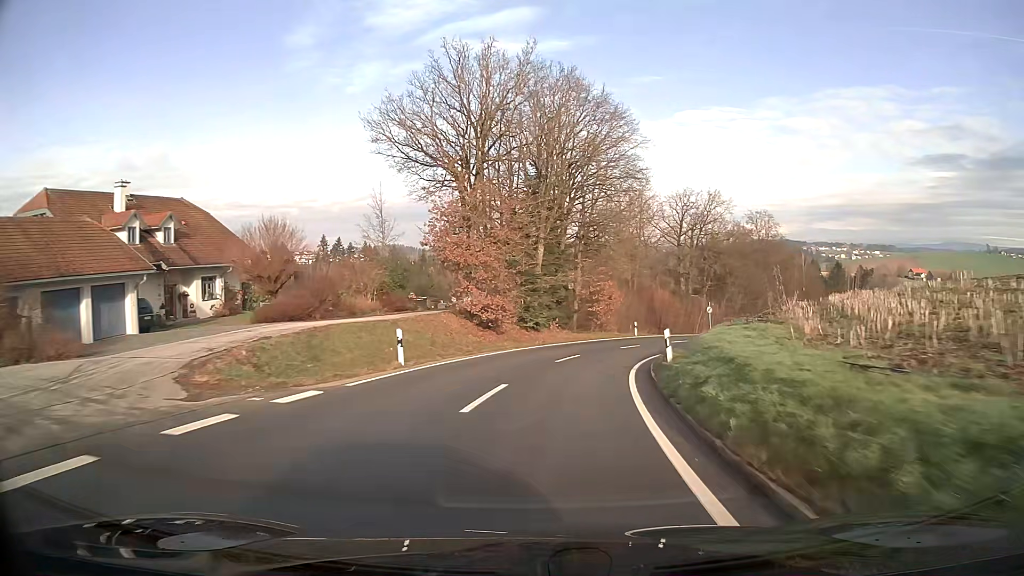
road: tertiary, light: Day
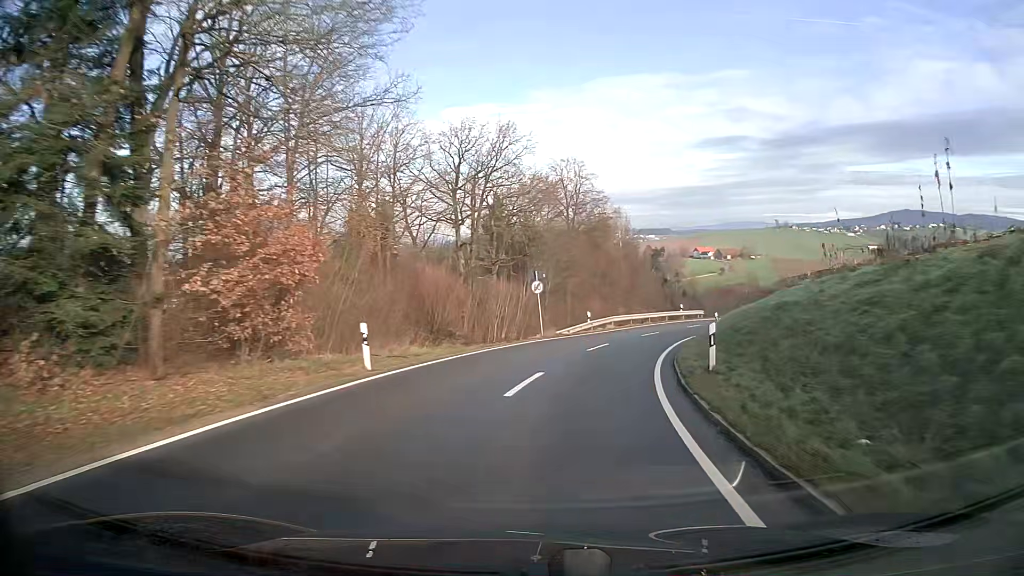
(+5.6, +33.3) m; +20°
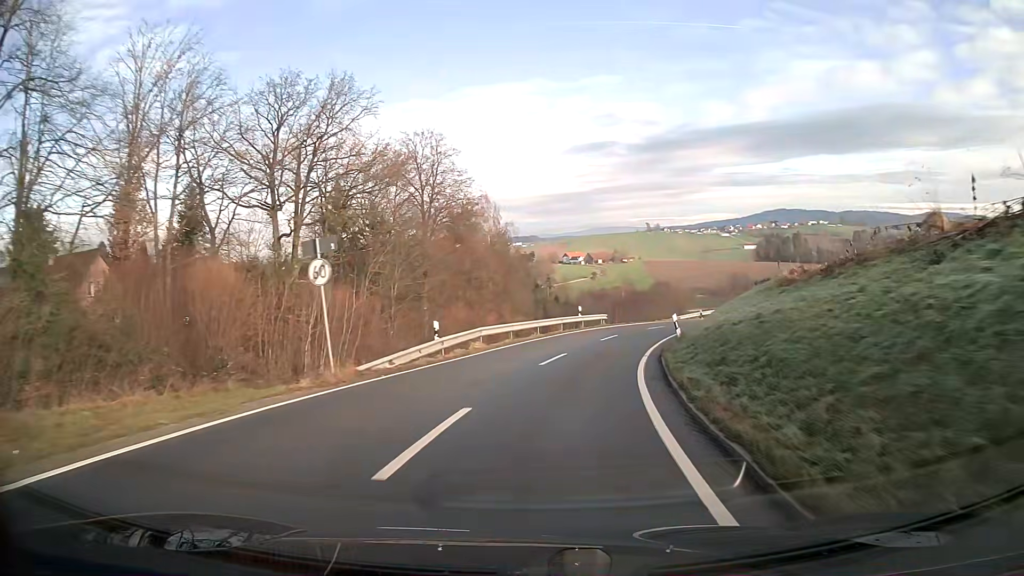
(+1.6, +17.0) m; +10°
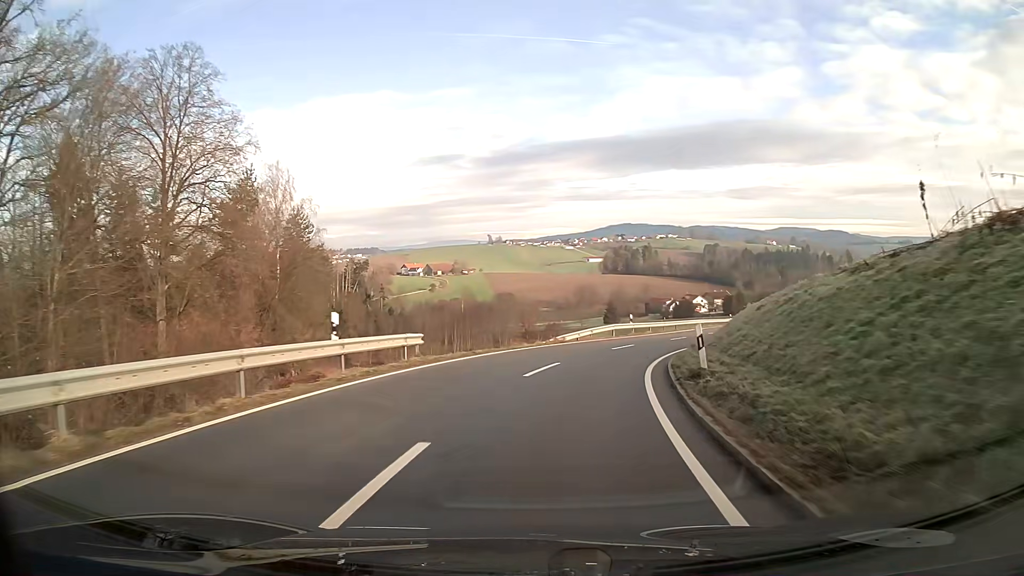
(+3.4, +25.4) m; +15°
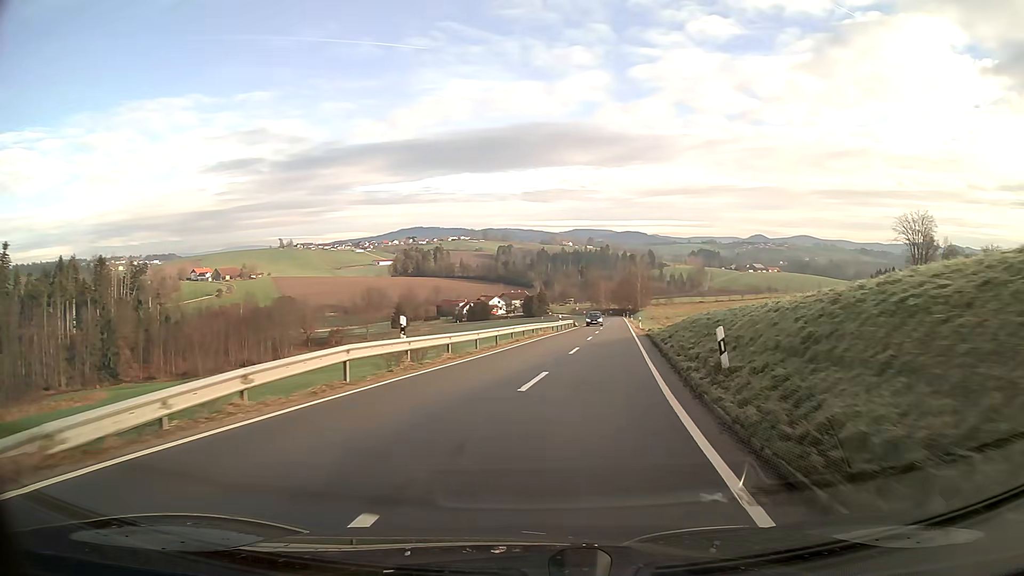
(+3.6, +25.6) m; +16°
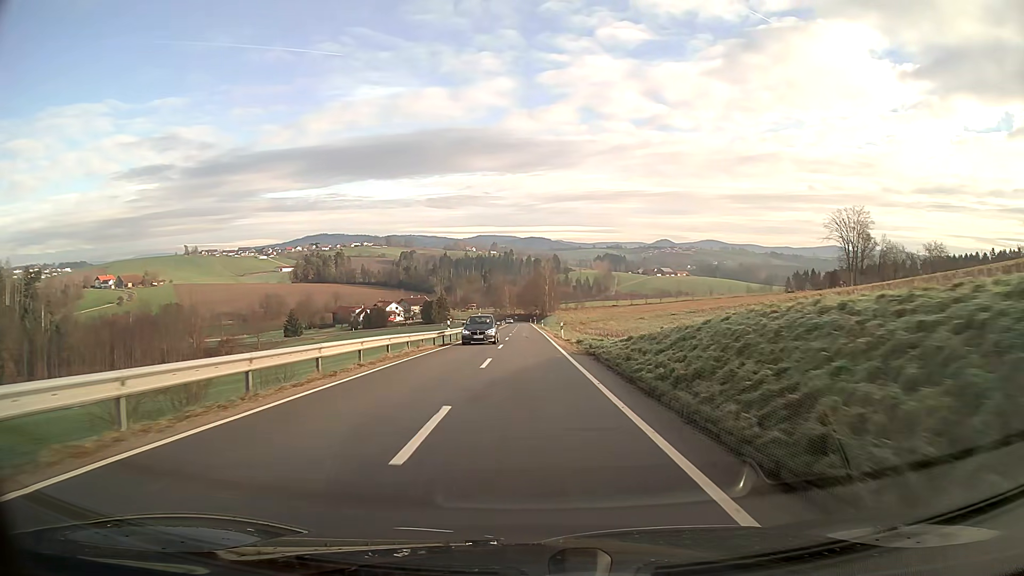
(+1.3, +17.8) m; +6°
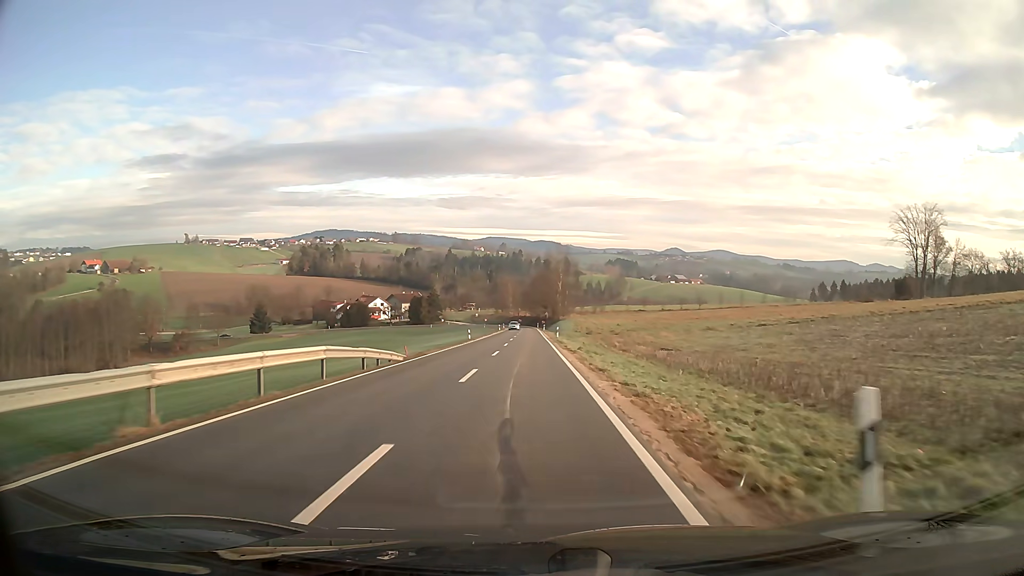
(+0.1, +39.2) m; 0°
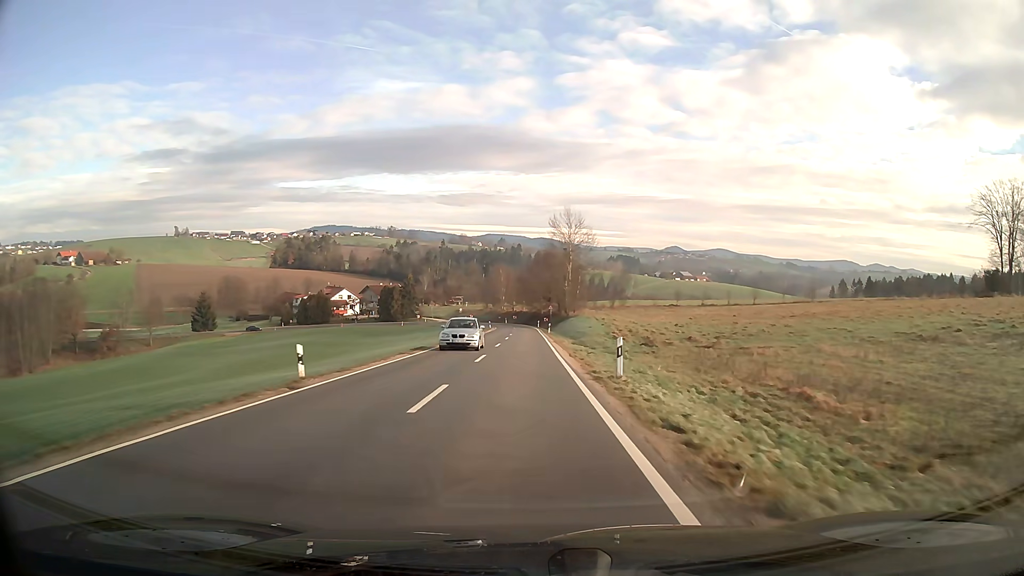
(0.0, +41.1) m; 0°
(0, +10) (0, +20) (0, +30) (0, +40) (0, +50) (0, +60) (-1, +70) (-1, +80) (-1, +90) (-2, +100) m
